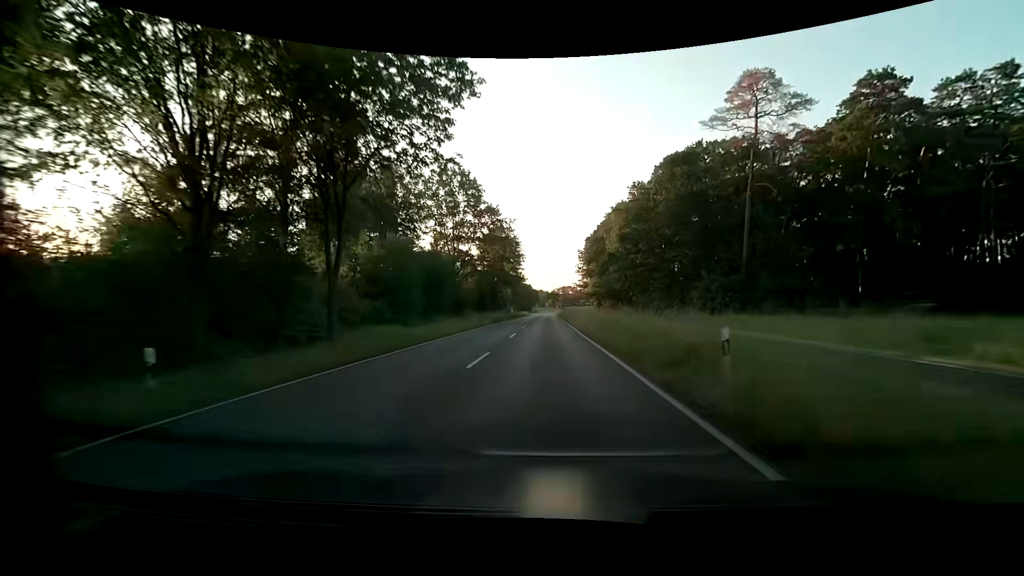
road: tertiary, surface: asphalt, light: Day
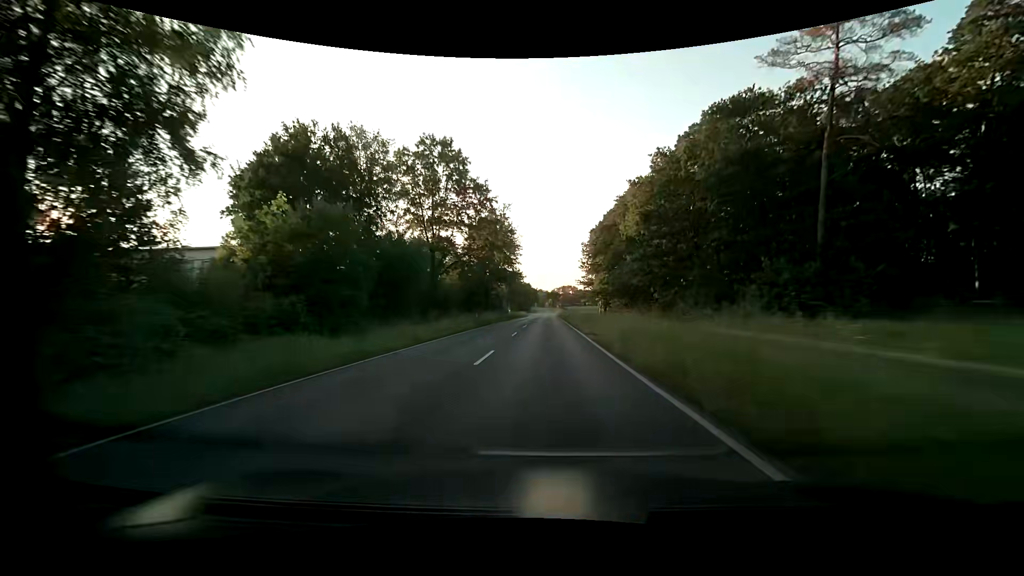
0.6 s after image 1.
(0.0, +11.3) m; 0°
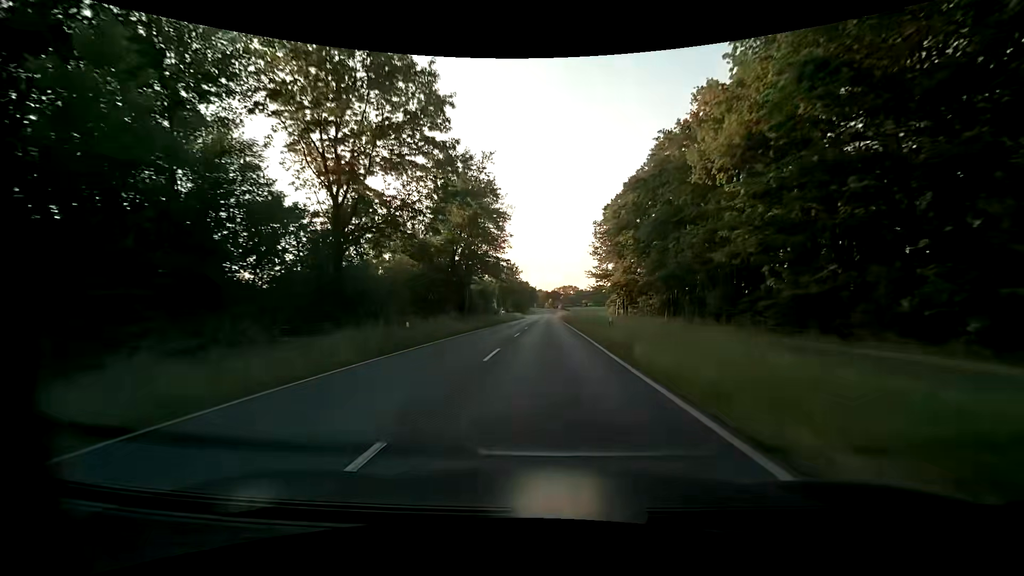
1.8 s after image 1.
(0.0, +23.2) m; 0°
(0, +10) (0, +20) (0, +30) (0, +40) (0, +50) (0, +60) (0, +70) (0, +80) (0, +90) (0, +100) m
